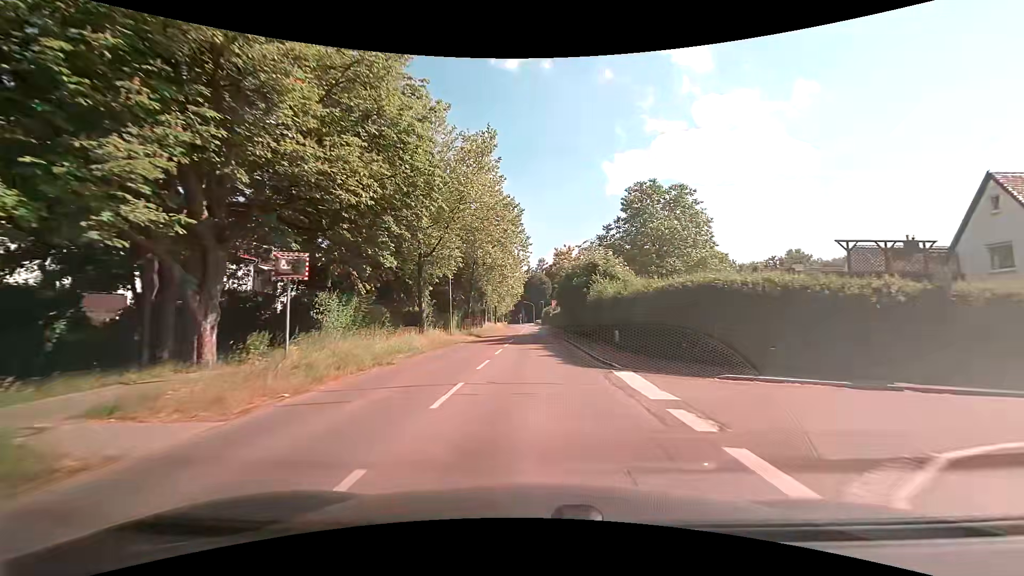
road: secondary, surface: asphalt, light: Day
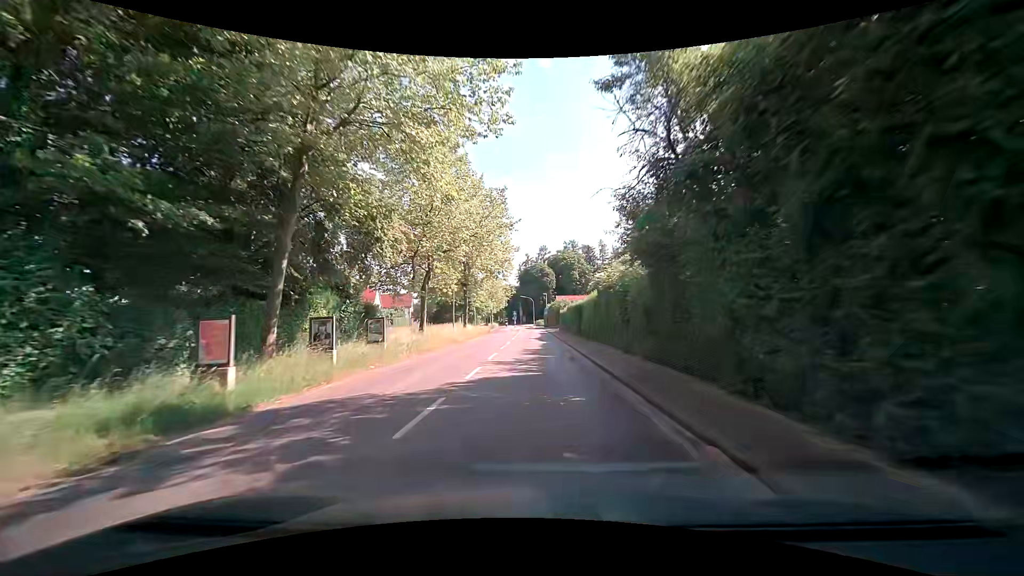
(-0.4, +38.1) m; -1°
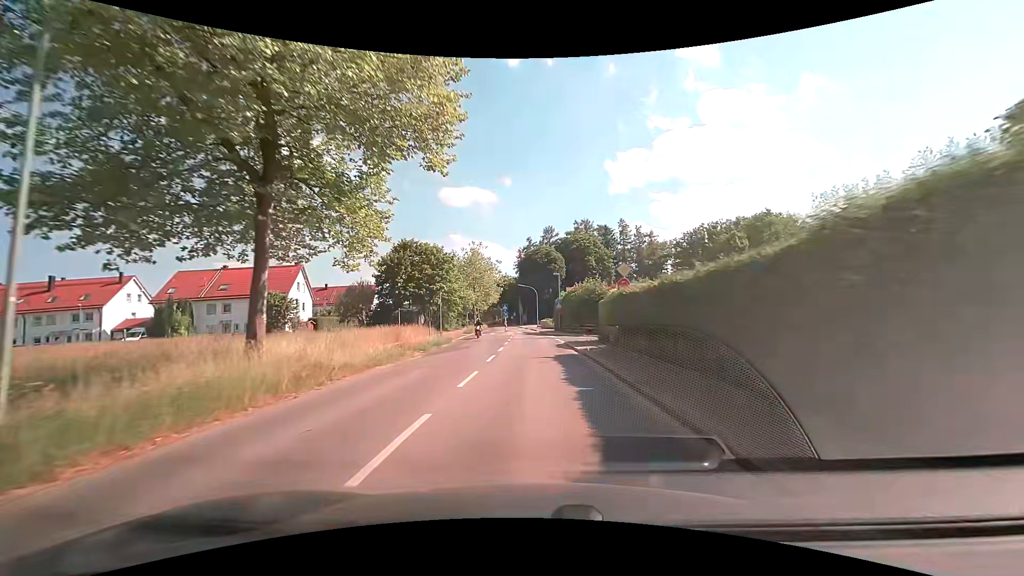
(+0.3, +38.0) m; +1°
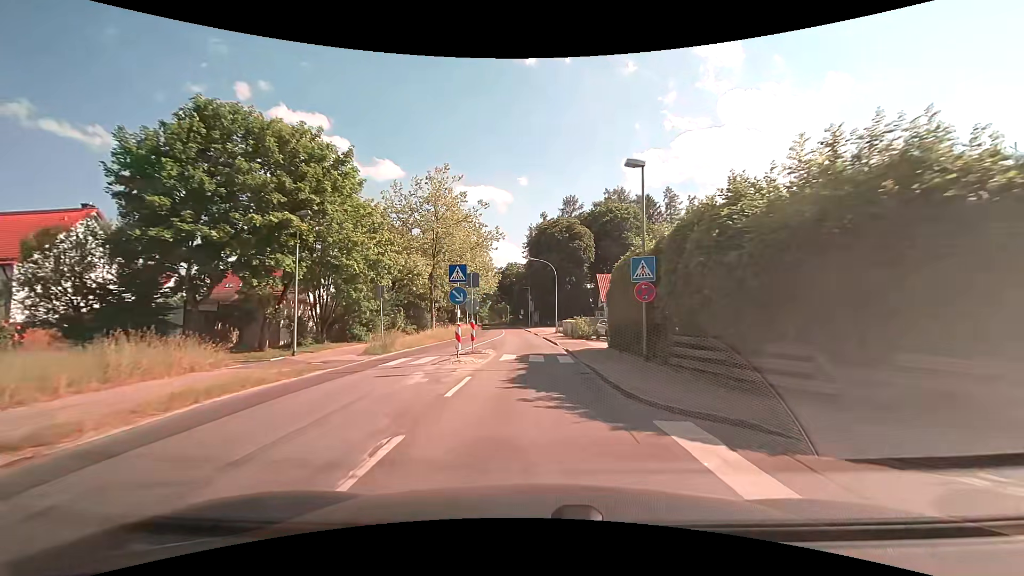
(-0.4, +37.5) m; -2°
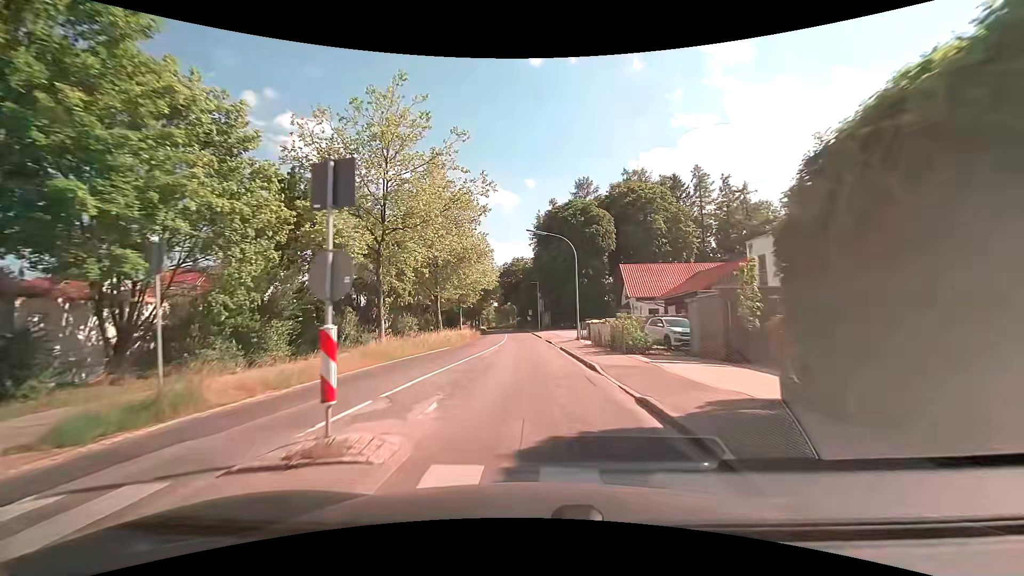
(-0.1, +14.8) m; -1°
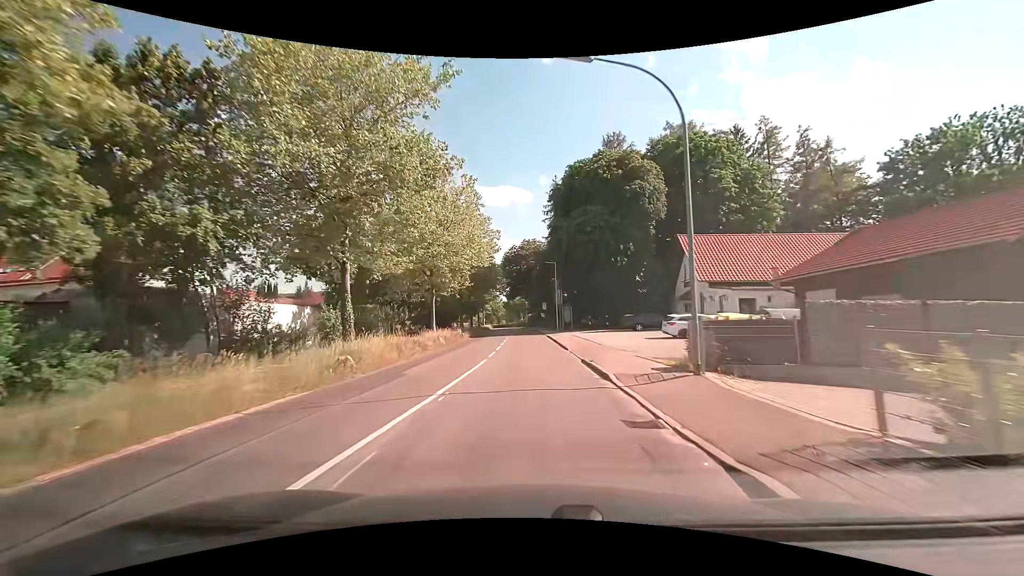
(-0.5, +22.1) m; -2°
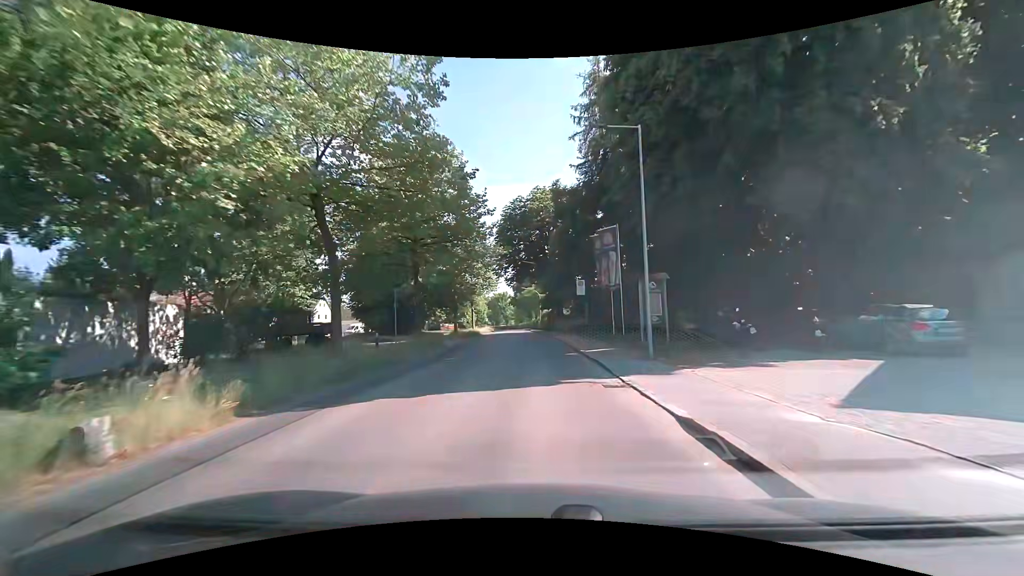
(-0.8, +36.6) m; -2°
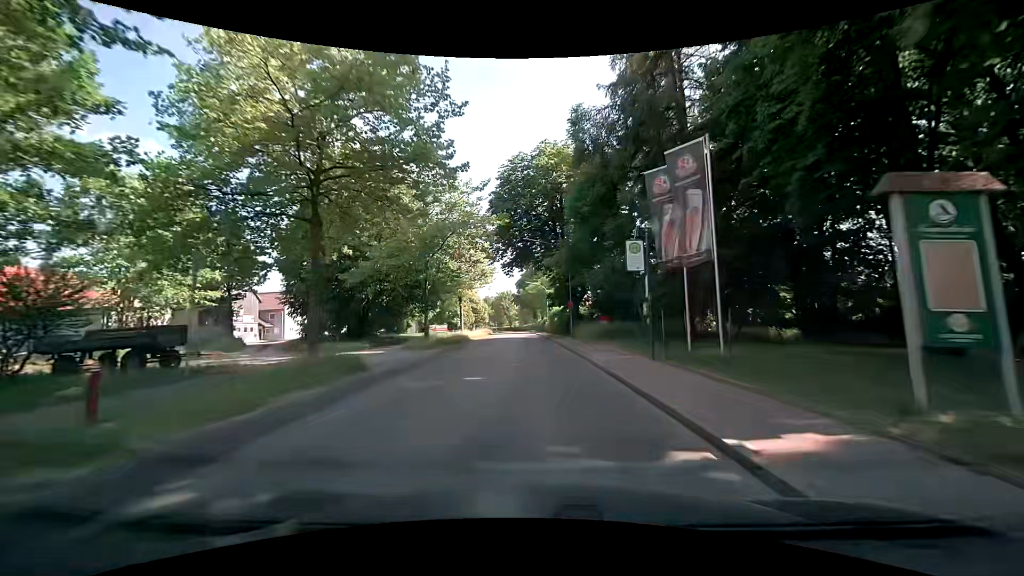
(-0.1, +14.8) m; -1°
(0, +10) (0, +20) (0, +30) (-1, +40) (-1, +50) (-1, +60) (-2, +70) (-2, +80) (-2, +90) (-2, +100) m
